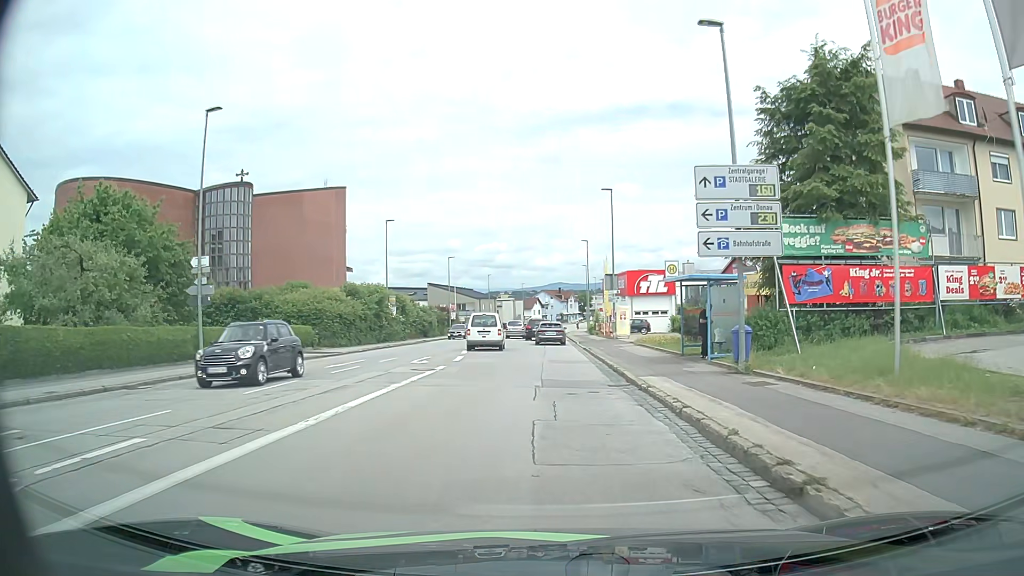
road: tertiary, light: Day
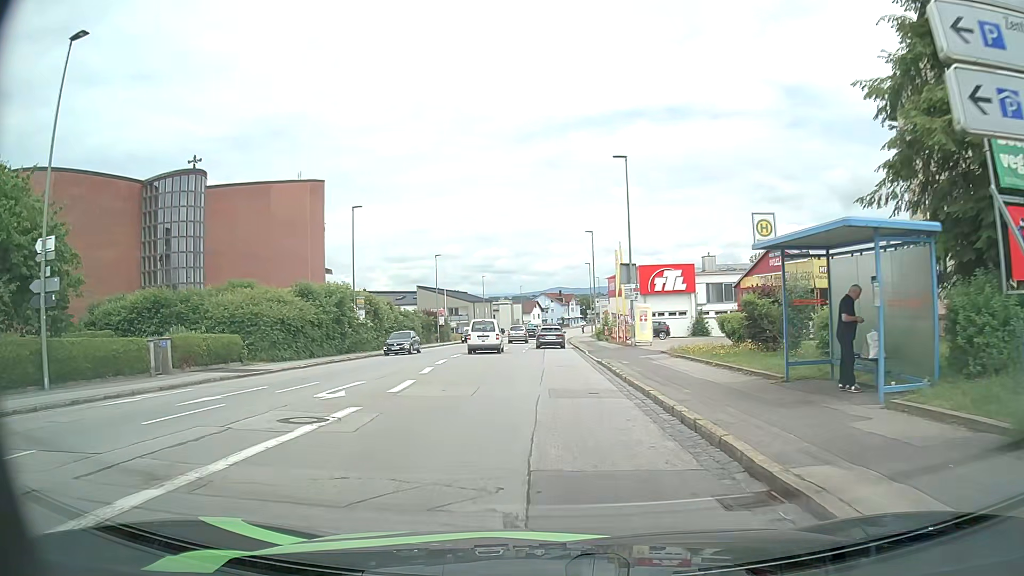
(0.0, +10.1) m; +1°
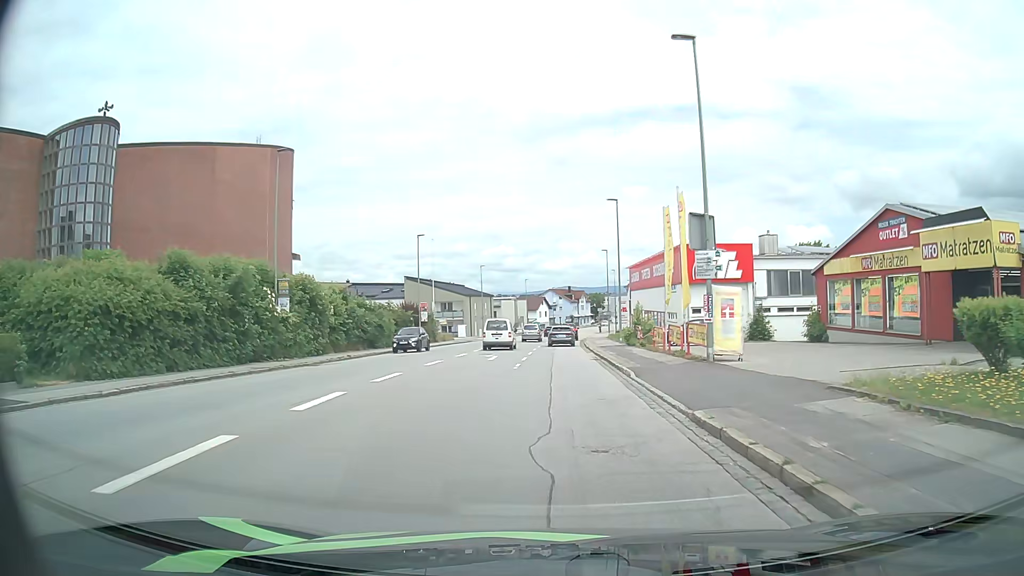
(-0.3, +15.9) m; -2°
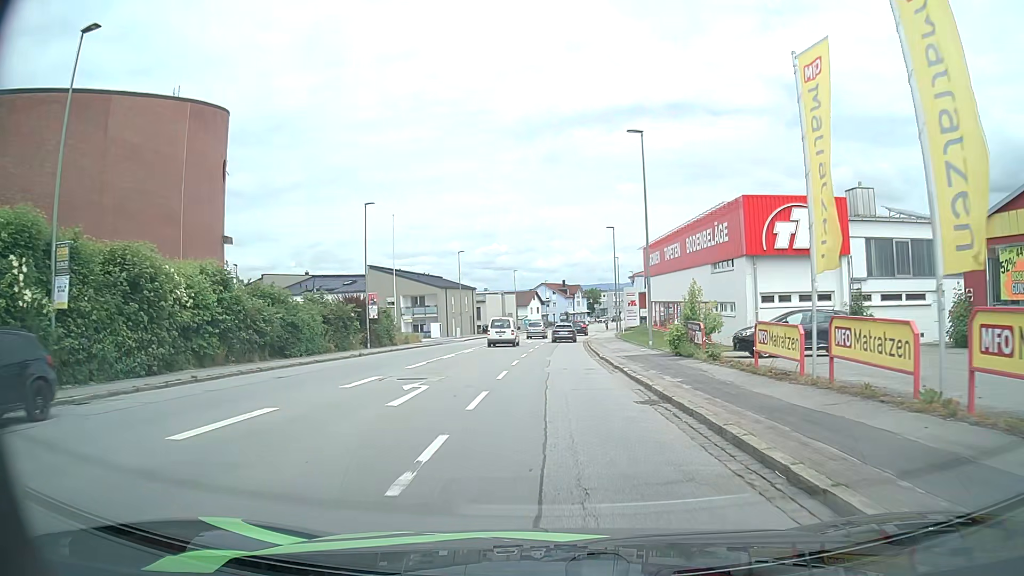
(+0.1, +16.7) m; +1°
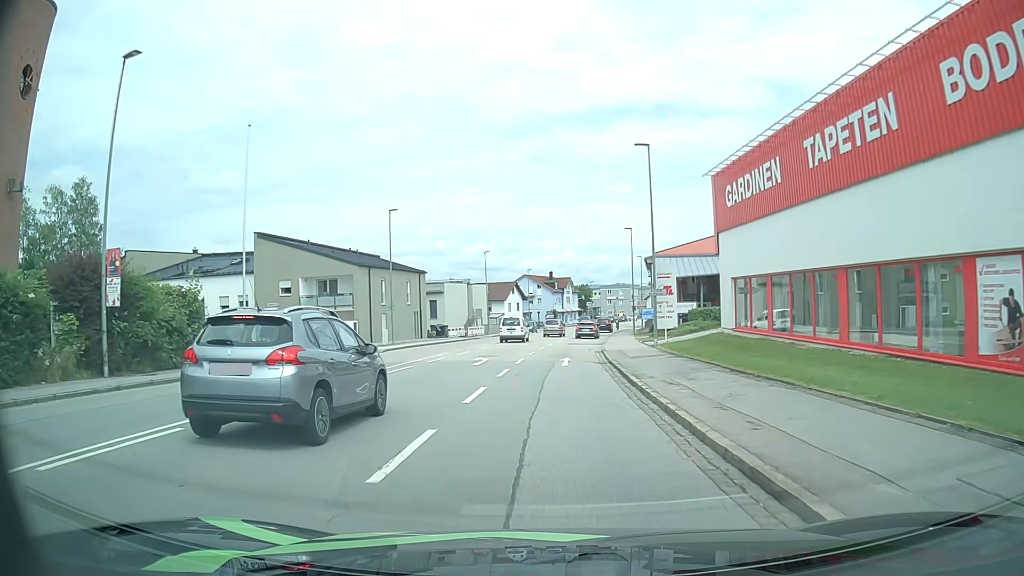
(+0.3, +29.7) m; +2°
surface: asphalt
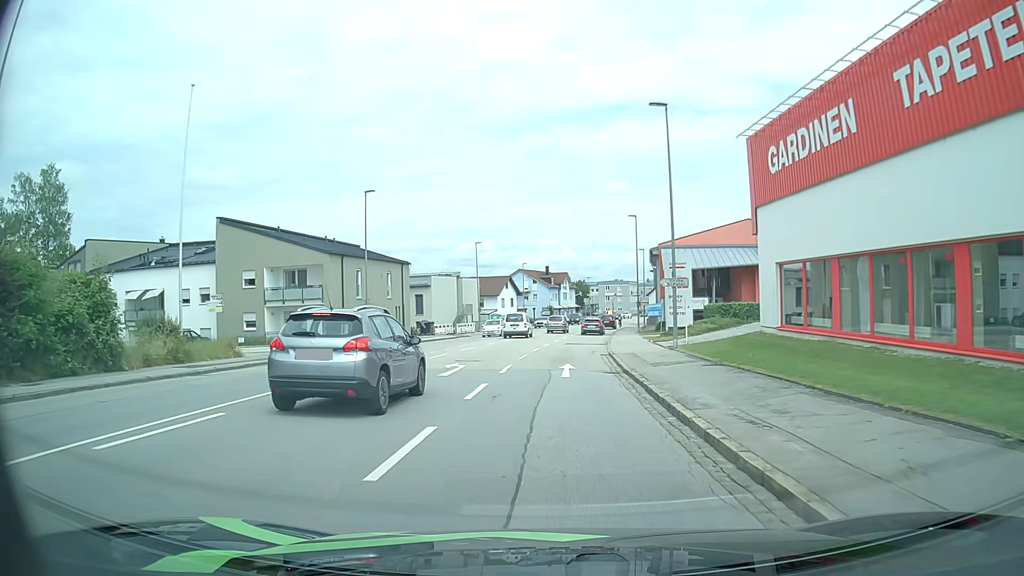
(0.0, +6.2) m; -1°
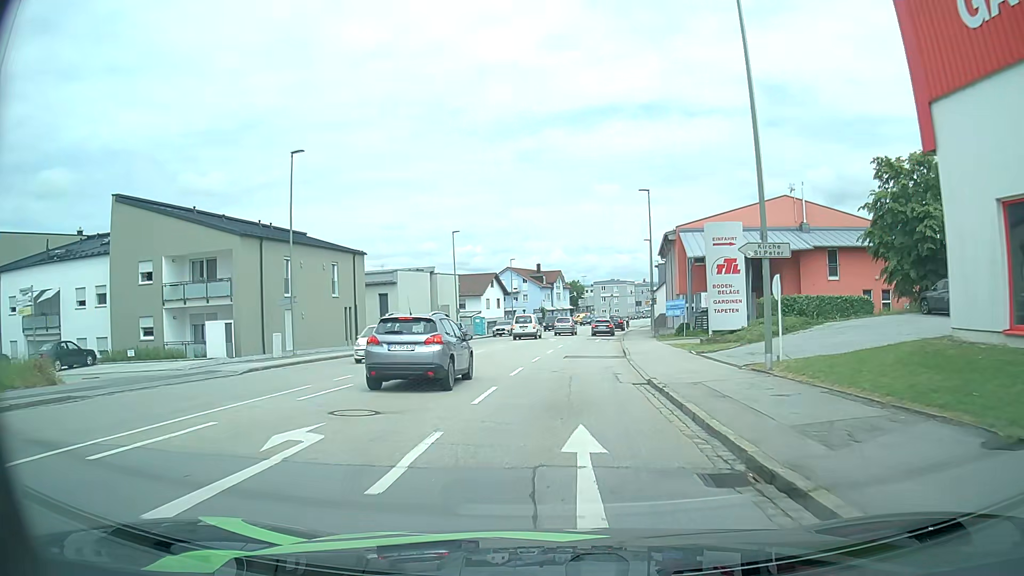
(+0.2, +12.5) m; 0°
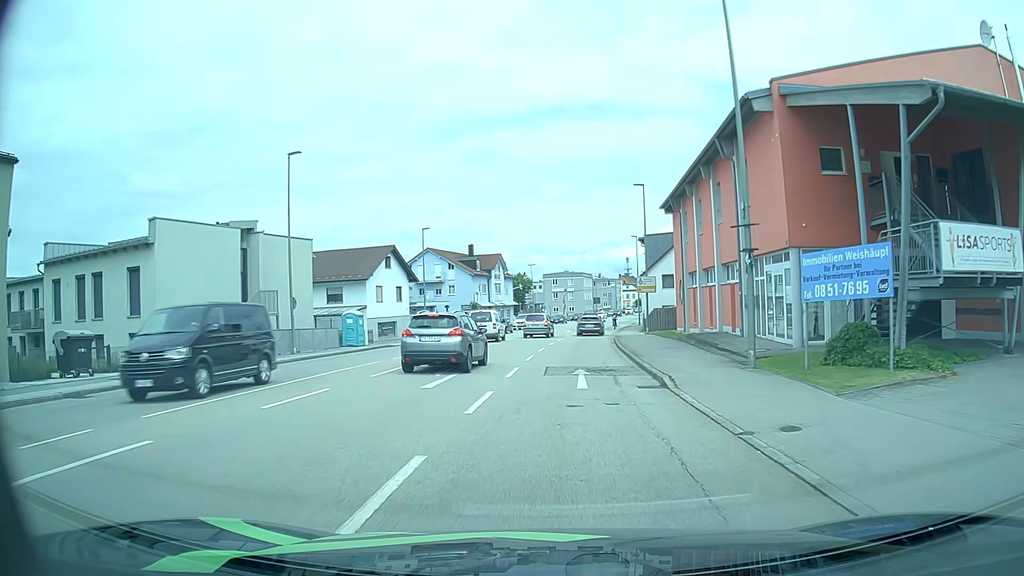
(+1.8, +31.7) m; +6°
(0, +10) (0, +20) (+1, +30) (+2, +40) (+3, +50) (+4, +60) (+5, +70) (+7, +80) (+9, +89) (+10, +99) m
